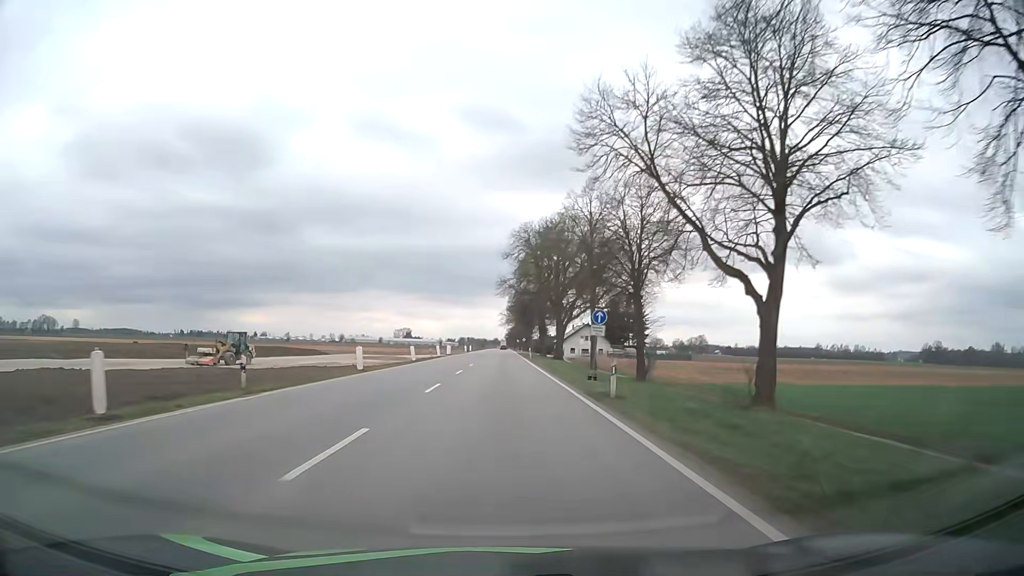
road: unclassified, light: Day
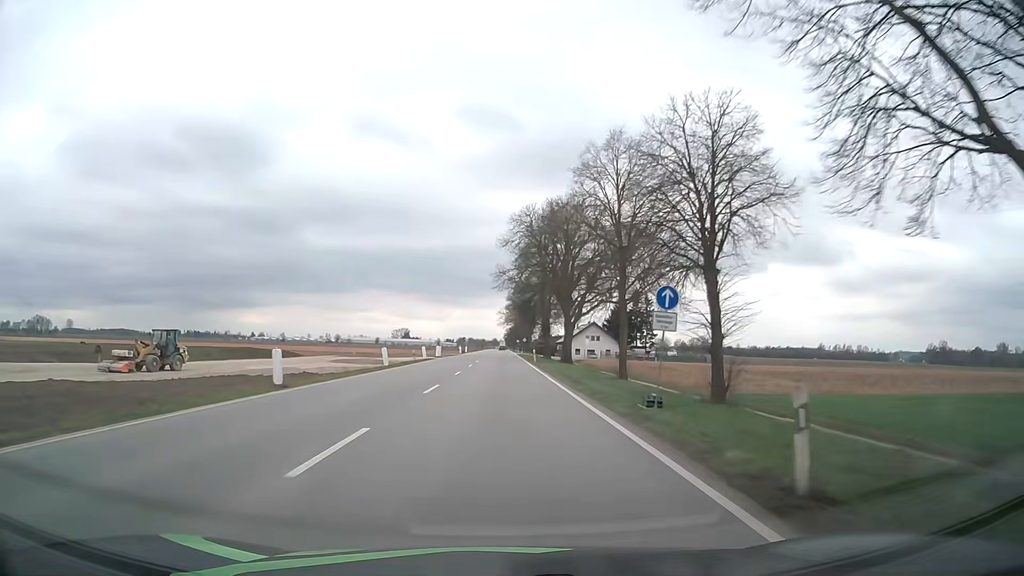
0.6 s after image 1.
(0.0, +11.8) m; 0°
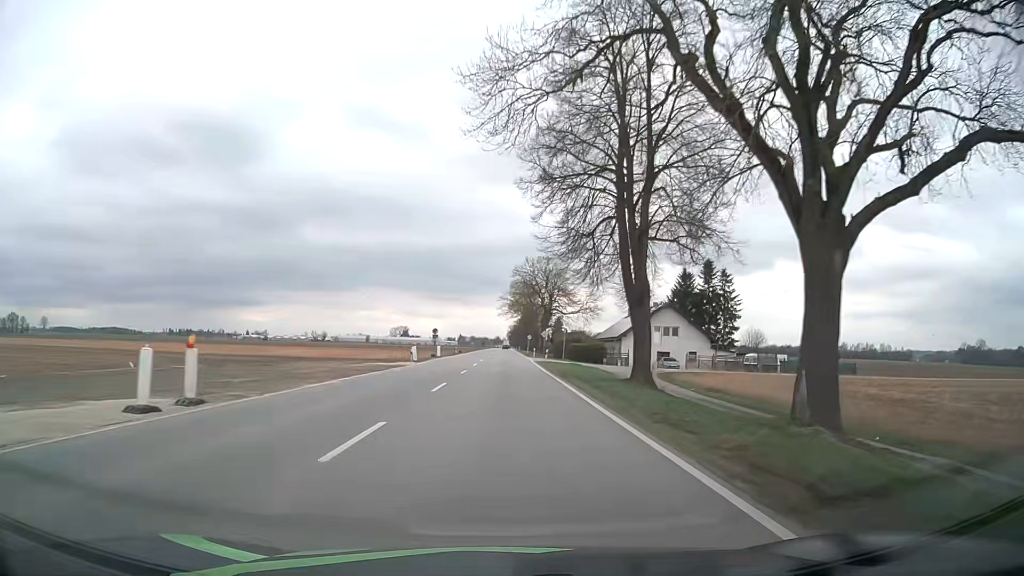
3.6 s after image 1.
(0.0, +59.3) m; 0°
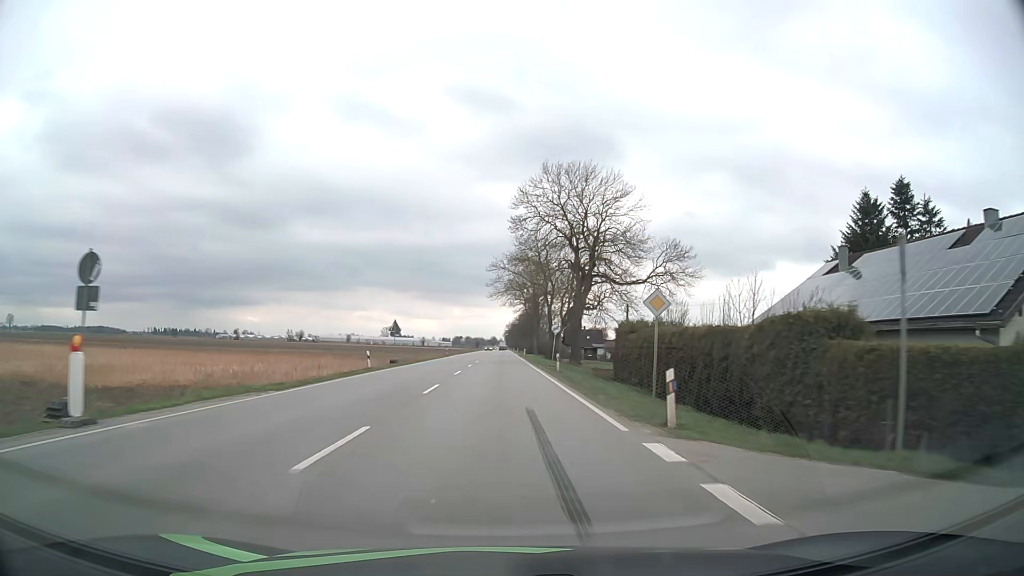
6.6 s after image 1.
(+0.2, +60.5) m; 0°
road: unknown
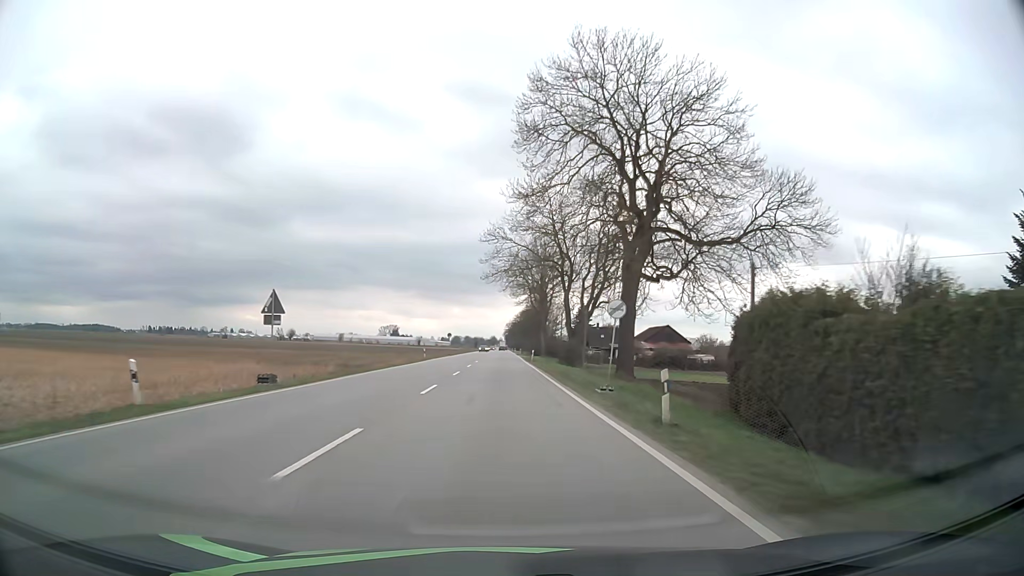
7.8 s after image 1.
(0.0, +24.6) m; 0°
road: primary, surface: asphalt
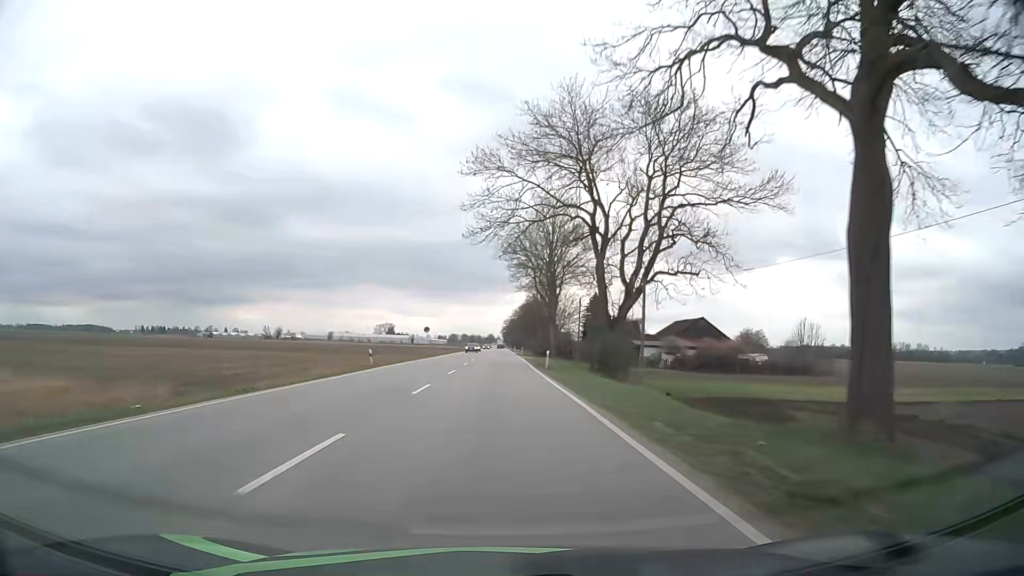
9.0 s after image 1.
(0.0, +24.6) m; 0°
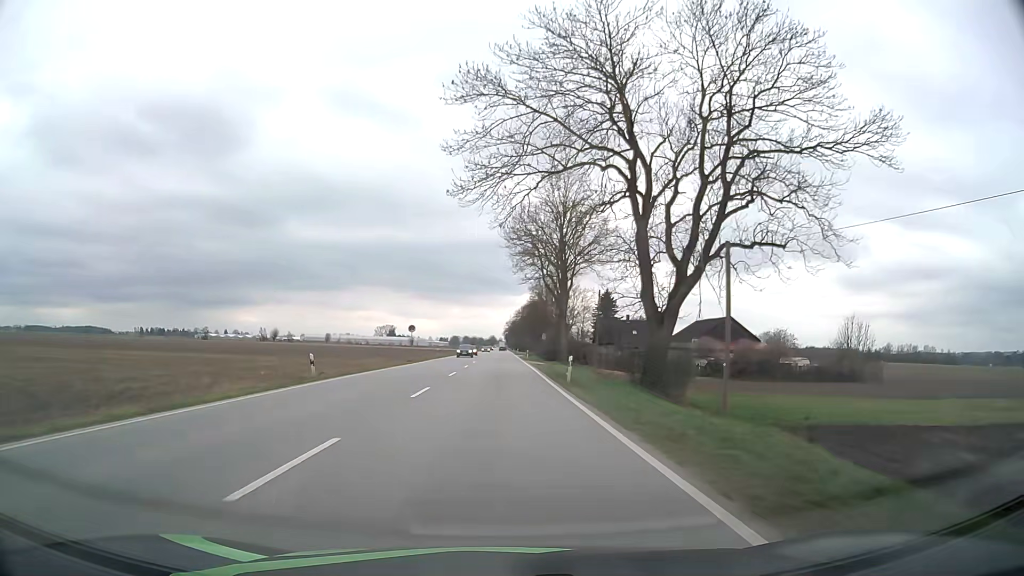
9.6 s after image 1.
(0.0, +12.3) m; 0°
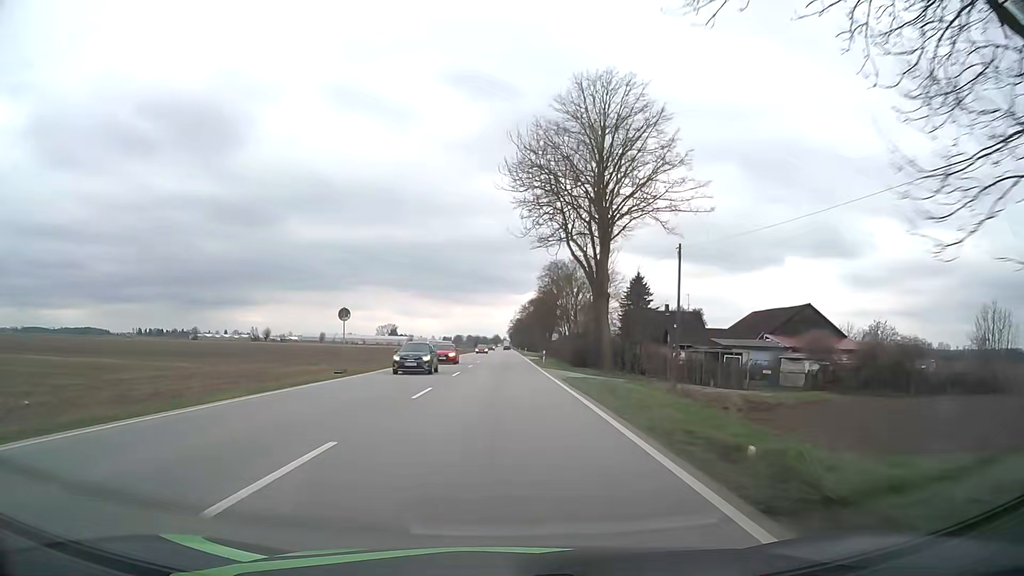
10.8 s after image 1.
(-0.1, +24.8) m; 0°
